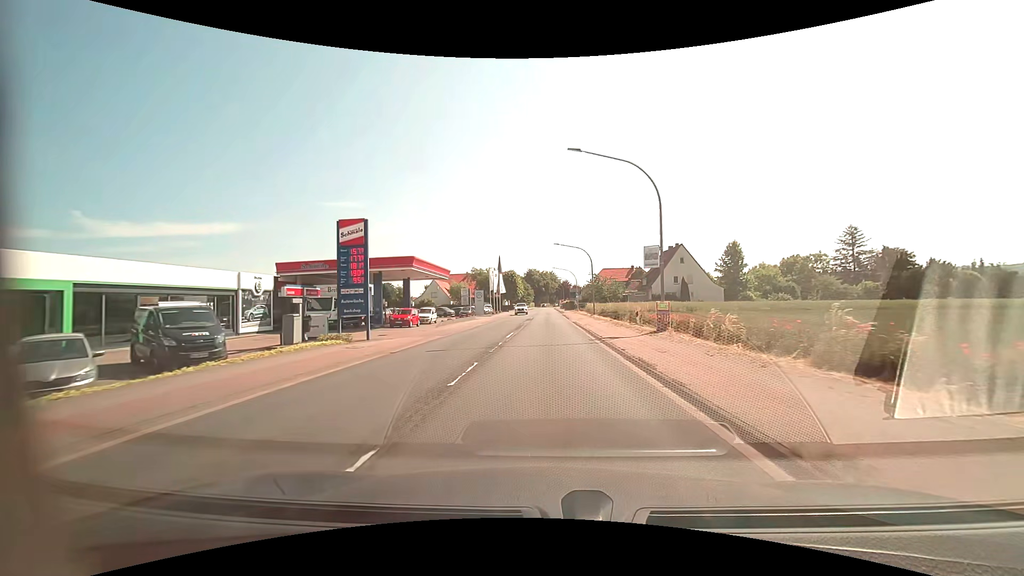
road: primary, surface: asphalt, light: Day
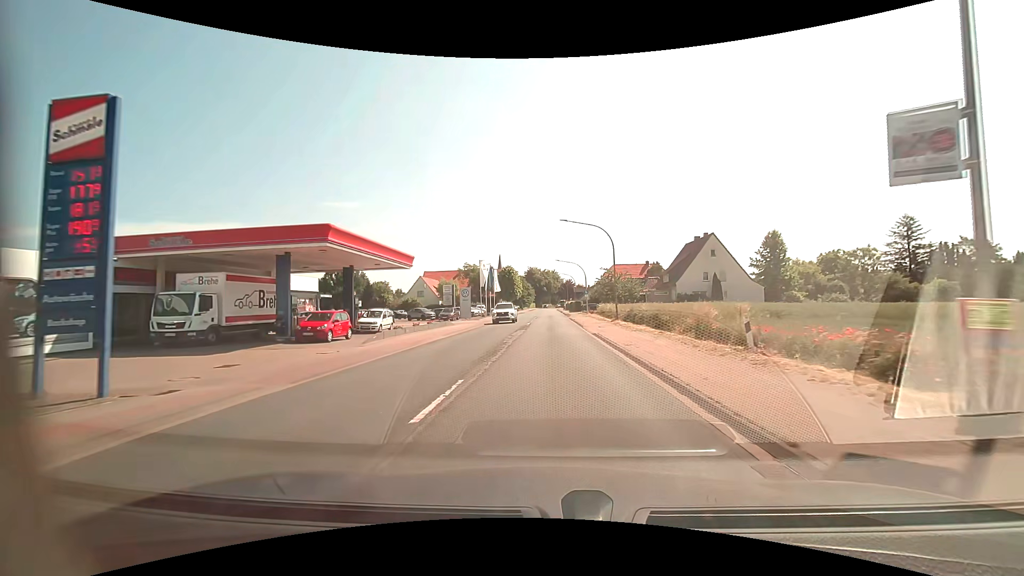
(0.0, +14.7) m; 0°
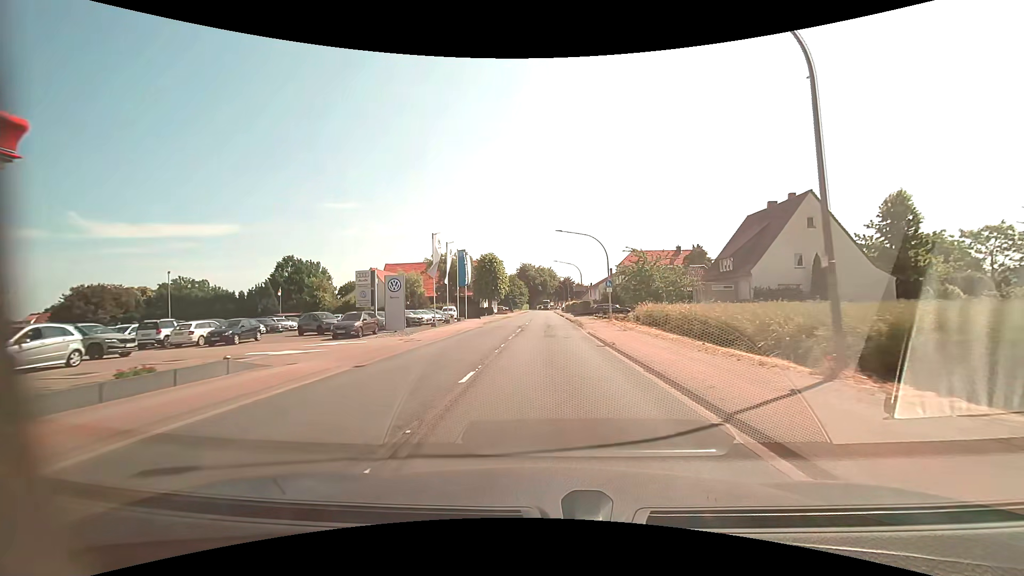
(+0.1, +27.2) m; 0°
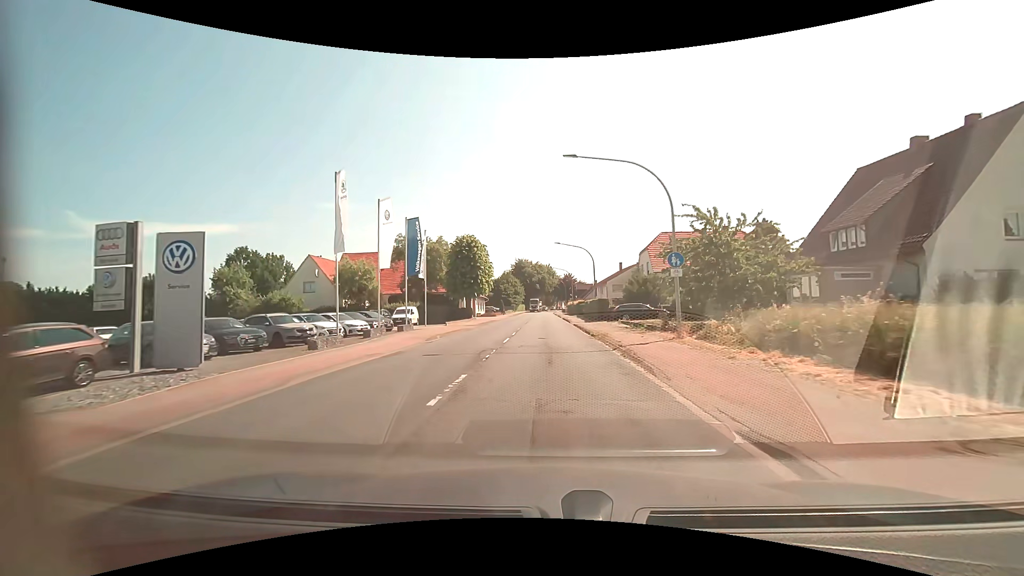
(0.0, +20.1) m; 0°
